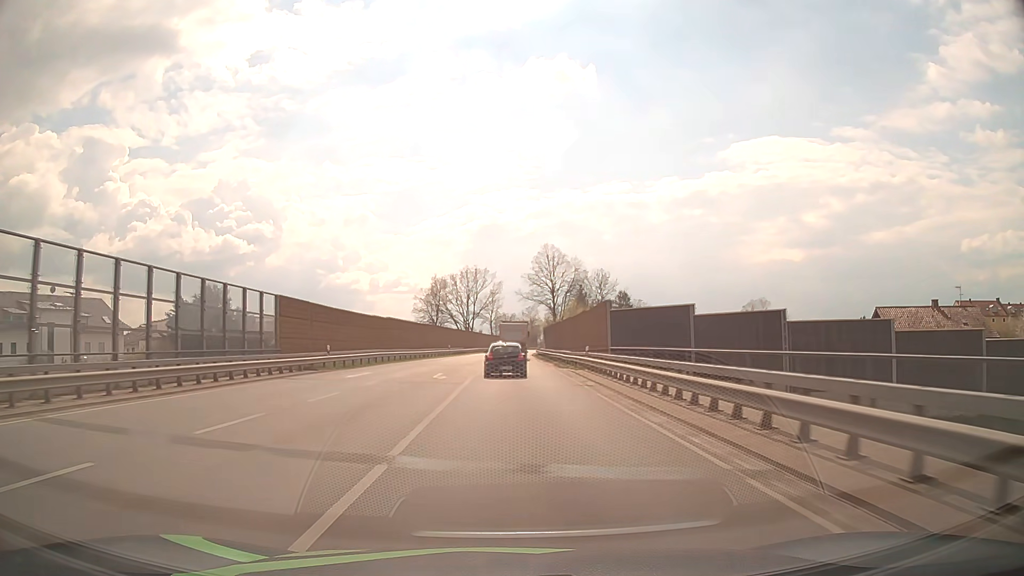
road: primary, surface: asphalt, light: Day
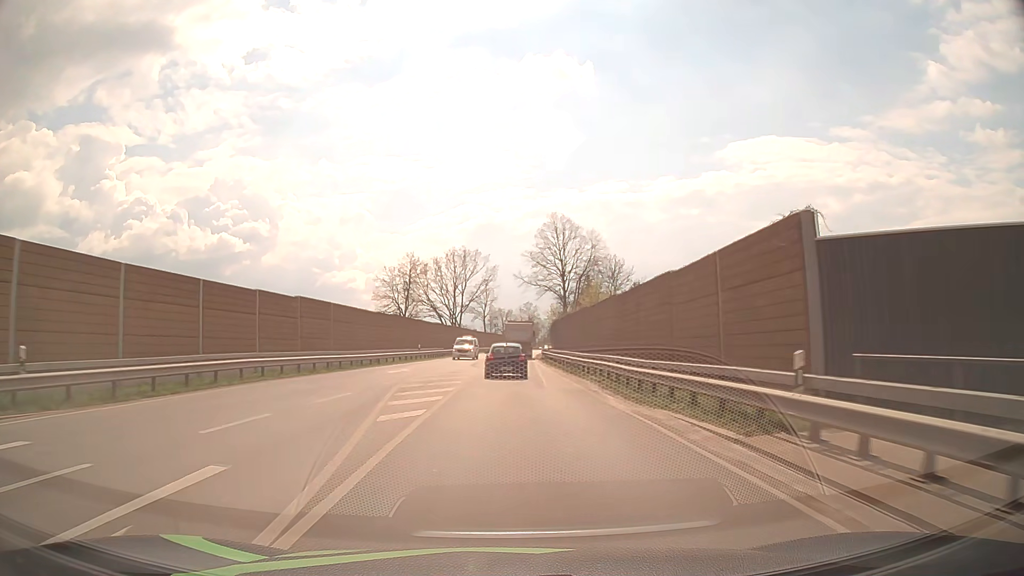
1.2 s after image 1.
(0.0, +24.2) m; 0°
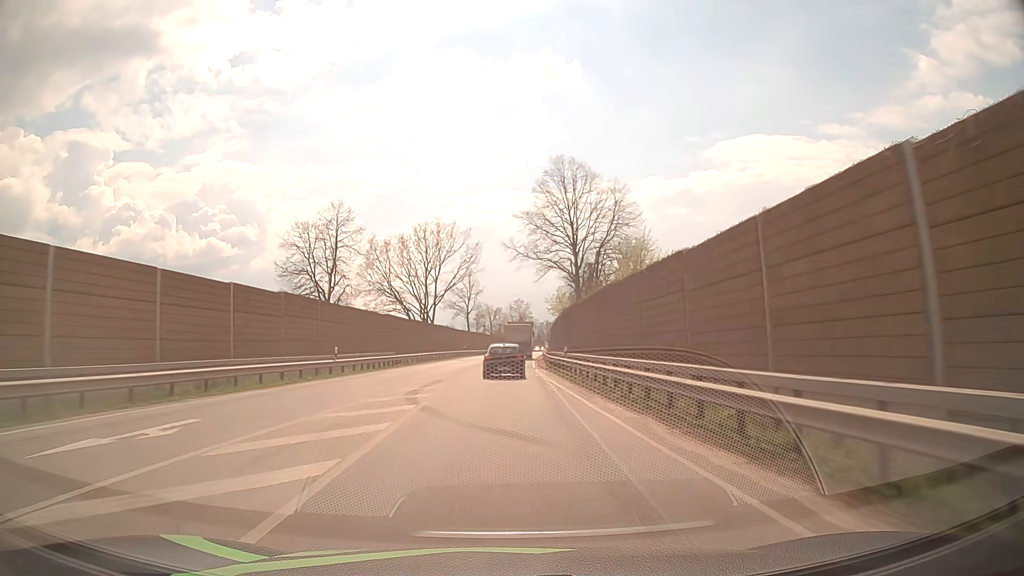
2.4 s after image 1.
(+0.2, +24.4) m; +1°
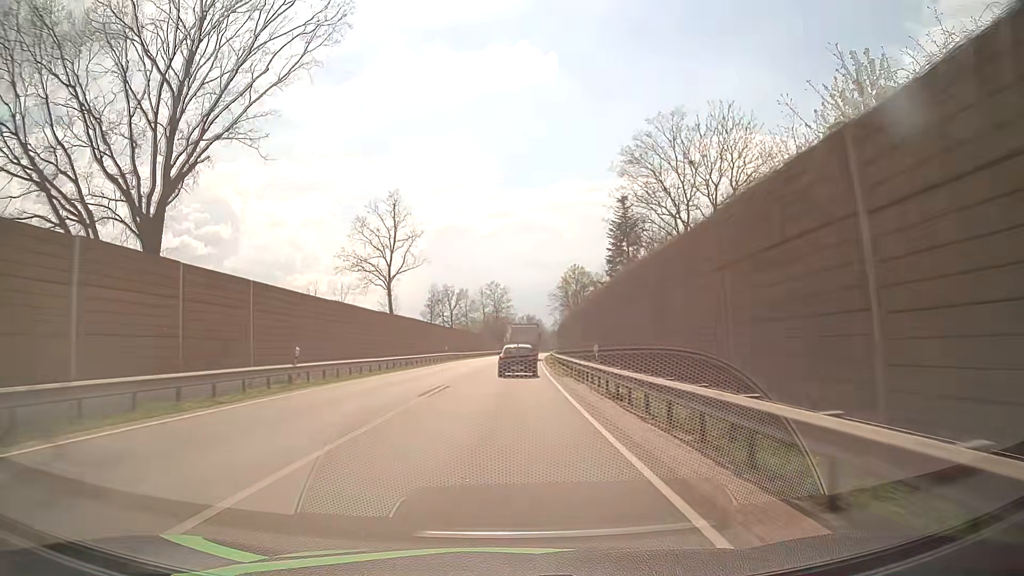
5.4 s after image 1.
(+0.9, +60.6) m; +2°
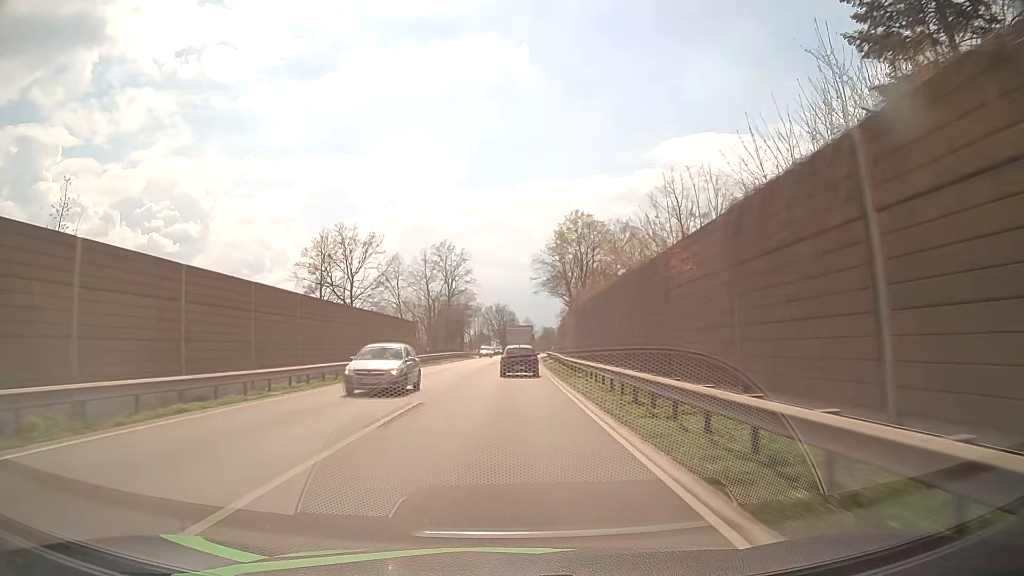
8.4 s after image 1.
(+1.5, +60.1) m; +2°
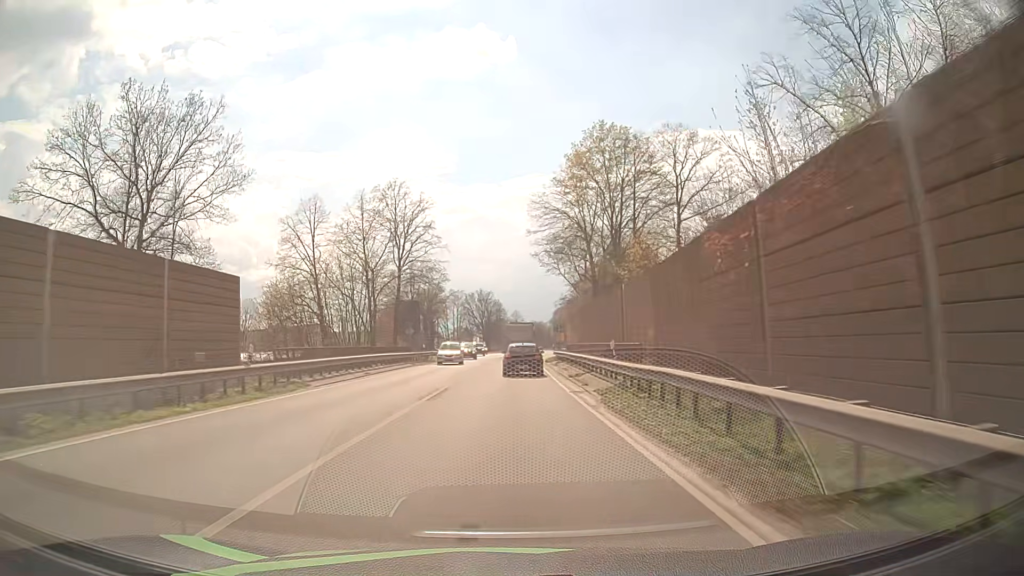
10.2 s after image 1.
(+0.5, +36.2) m; +1°
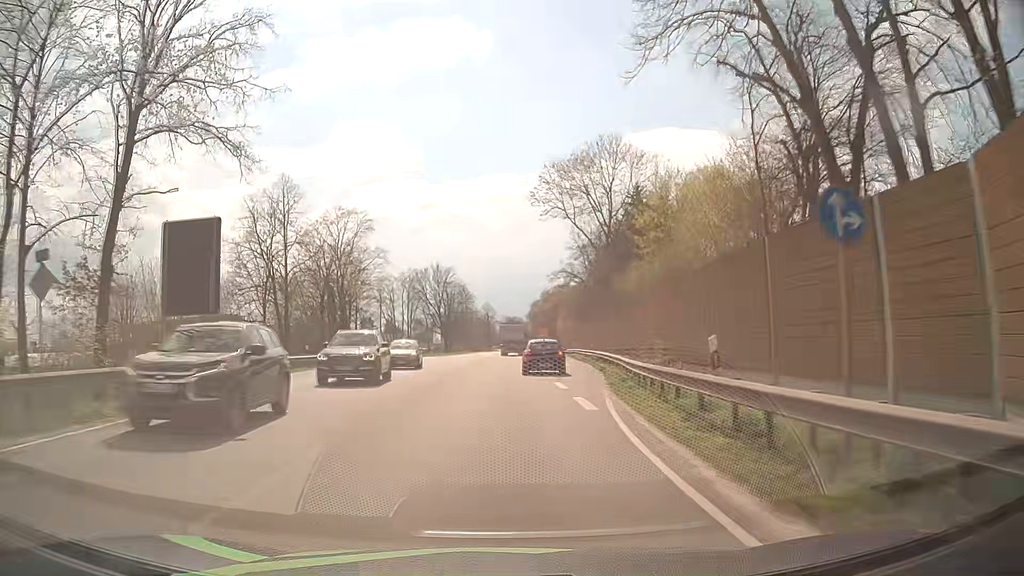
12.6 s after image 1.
(+0.5, +46.1) m; +2°
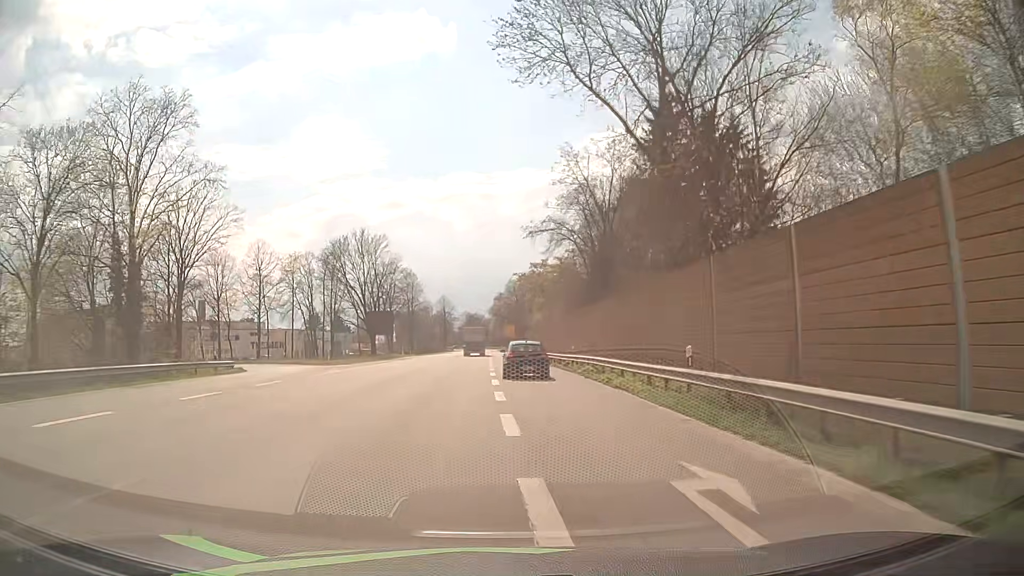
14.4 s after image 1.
(+1.1, +32.8) m; +3°
(0, +10) (0, +20) (0, +30) (0, +40) (0, +50) (0, +60) (0, +70) (0, +80) (-1, +90) (-1, +100) m
